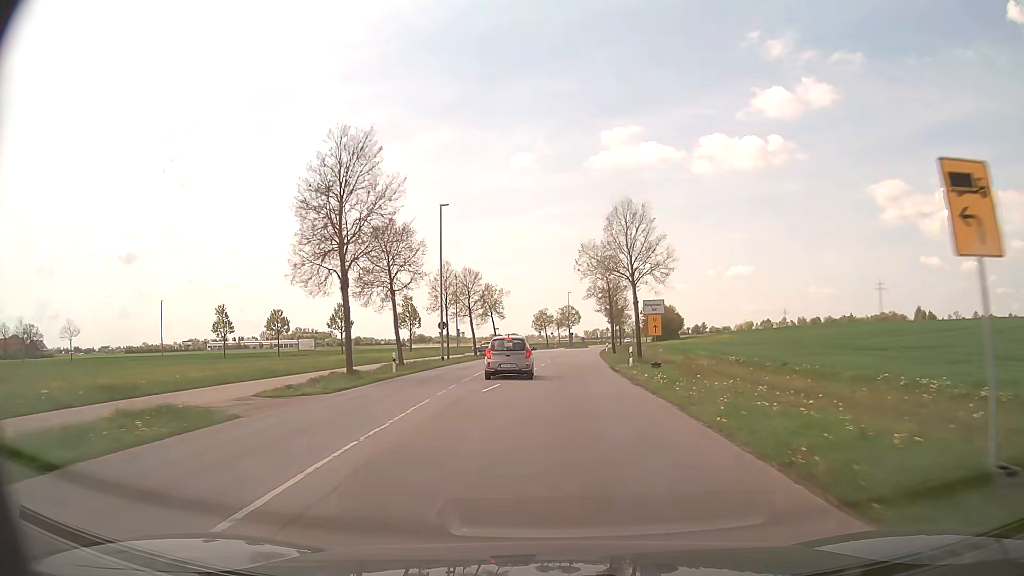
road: tertiary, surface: asphalt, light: Day
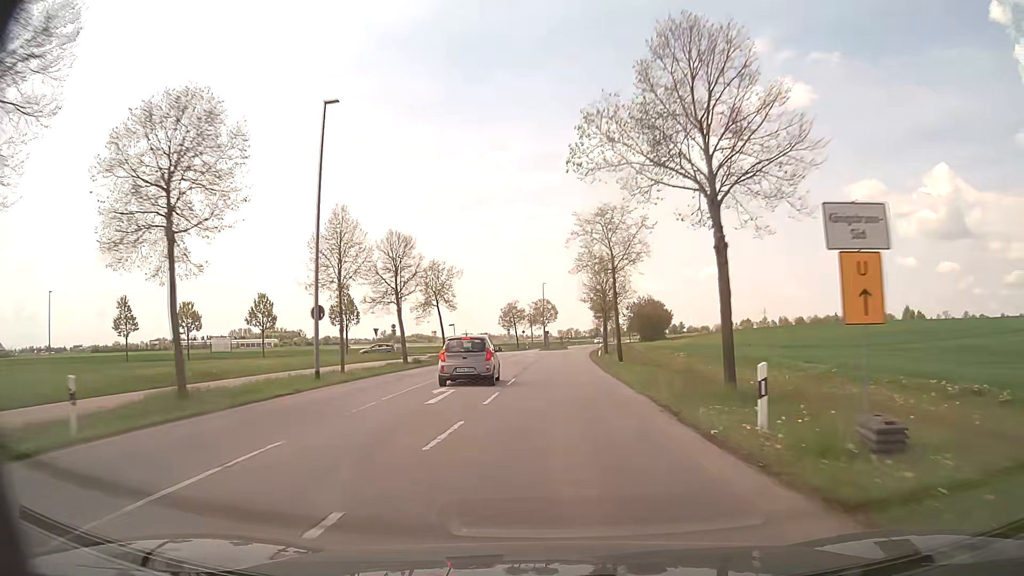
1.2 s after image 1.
(+0.4, +21.4) m; +2°
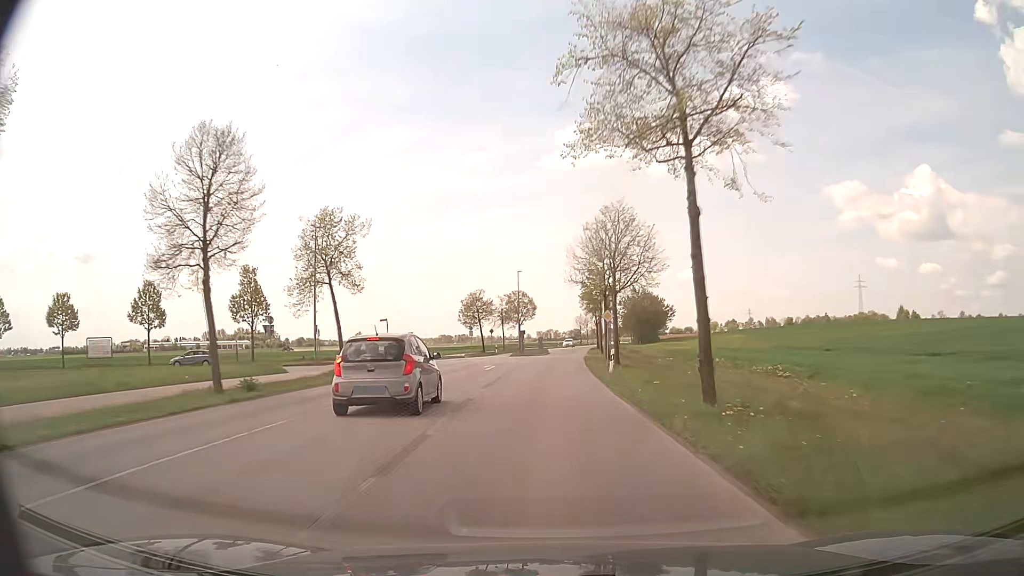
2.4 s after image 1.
(+0.5, +22.6) m; +2°
(0, +10) (0, +20) (0, +30) (+1, +40) (+1, +50) (+2, +60) (+2, +70) (+3, +80) (+4, +90) (+5, +100) m
